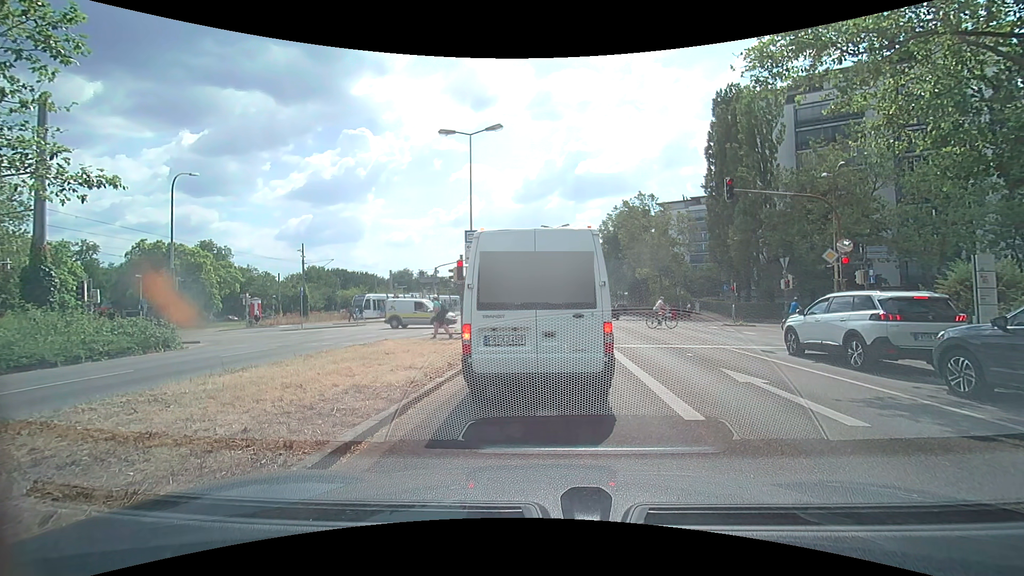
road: secondary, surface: asphalt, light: Day
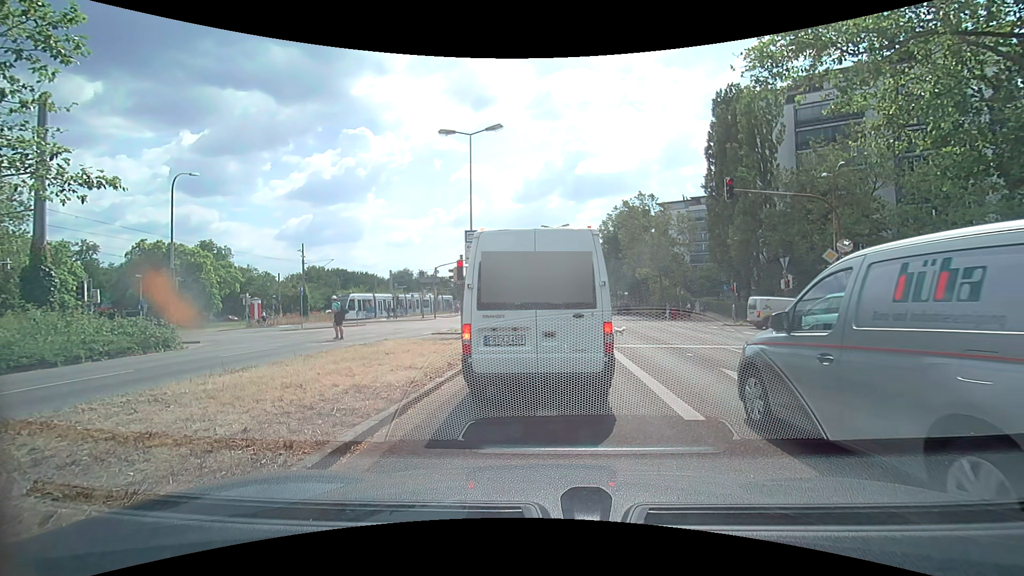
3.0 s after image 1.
(0.0, 0.0) m; 0°
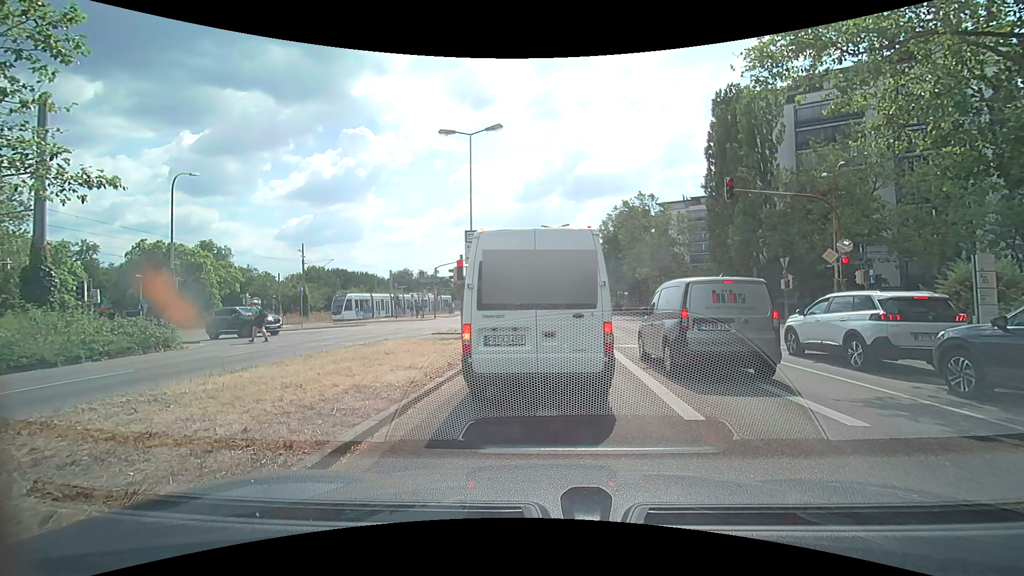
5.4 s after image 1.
(0.0, 0.0) m; 0°
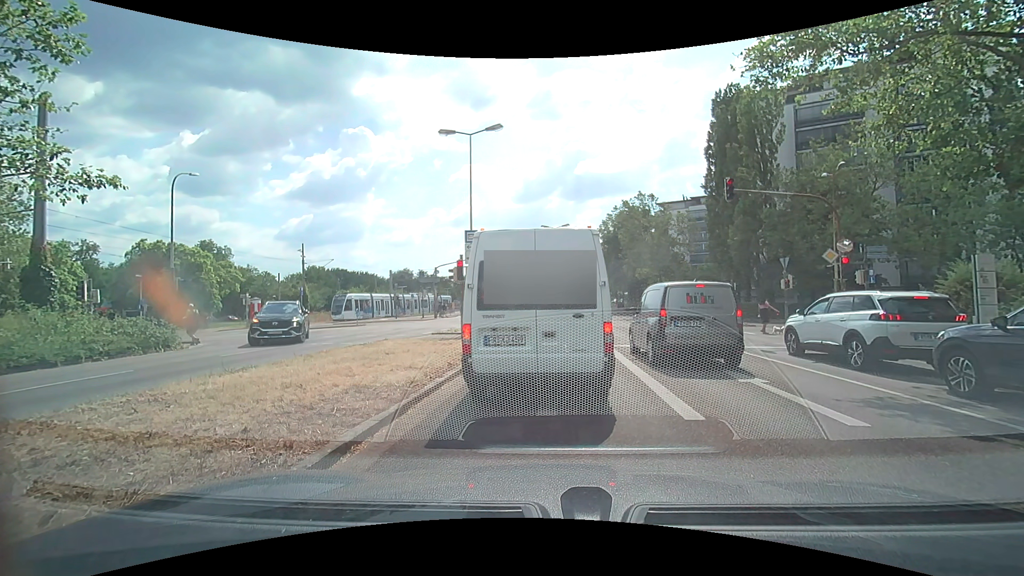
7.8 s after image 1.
(0.0, 0.0) m; 0°
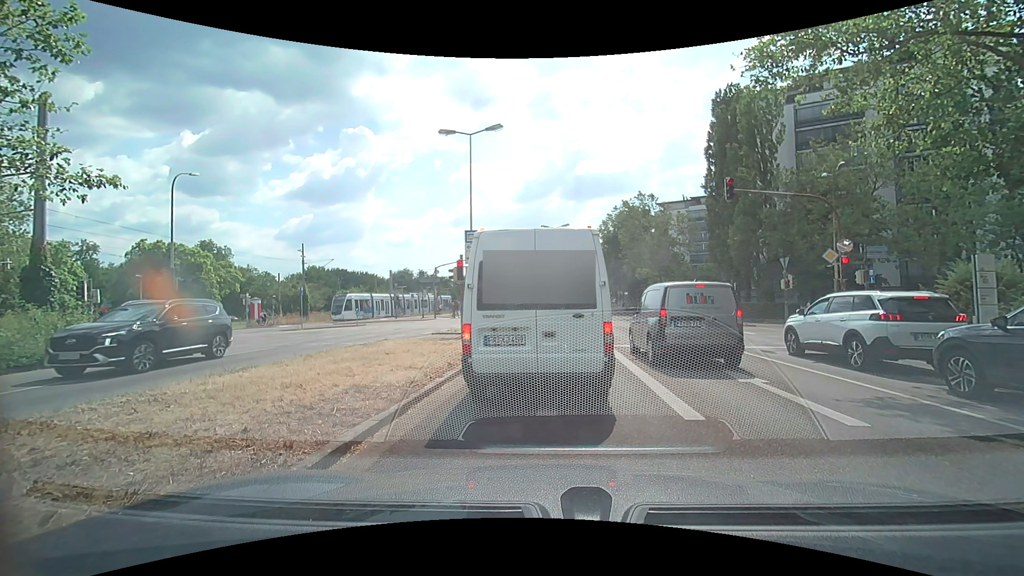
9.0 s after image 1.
(0.0, 0.0) m; 0°
